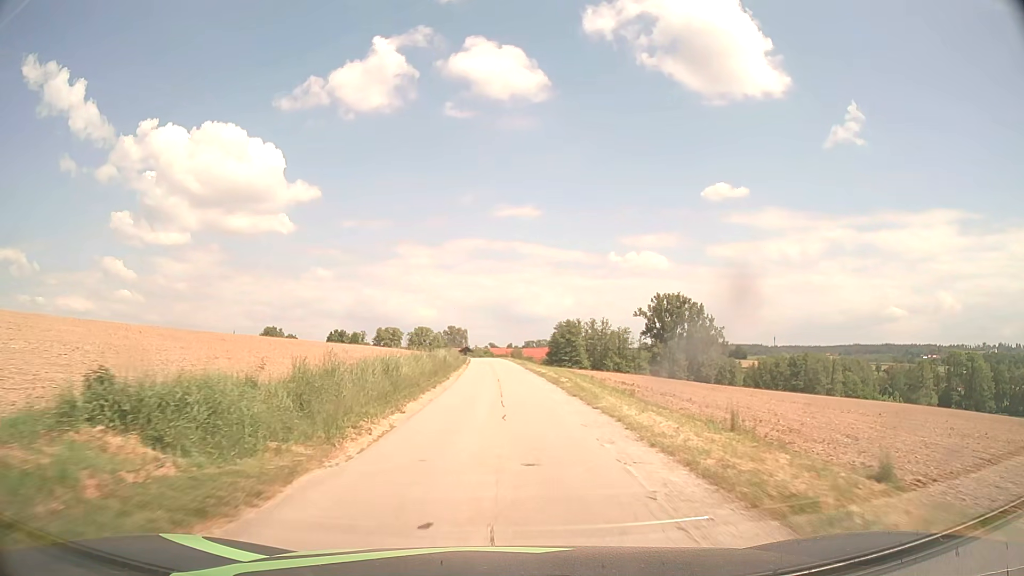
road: unclassified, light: Day
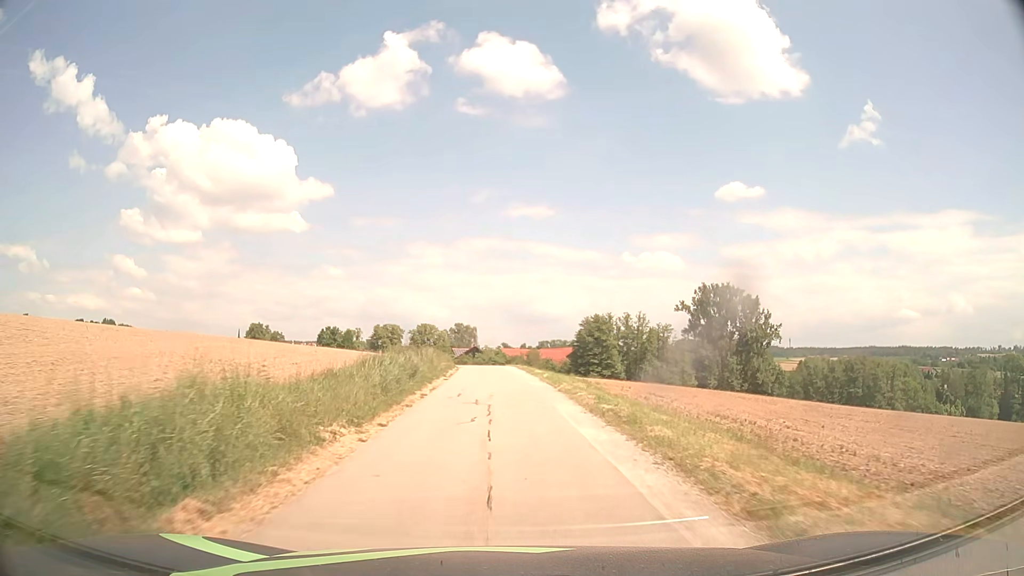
(-0.5, +38.7) m; -1°
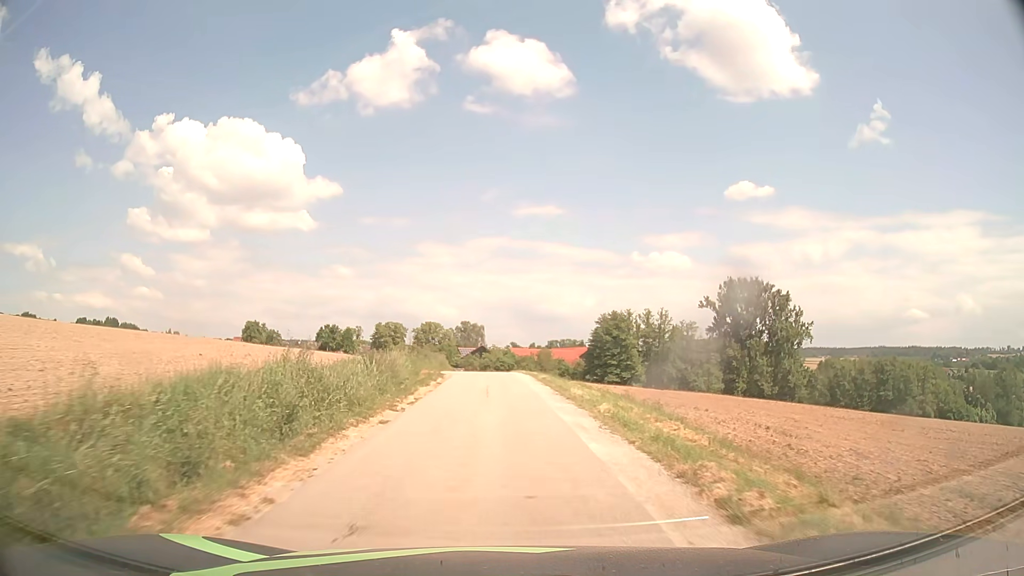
(-0.1, +15.6) m; -1°
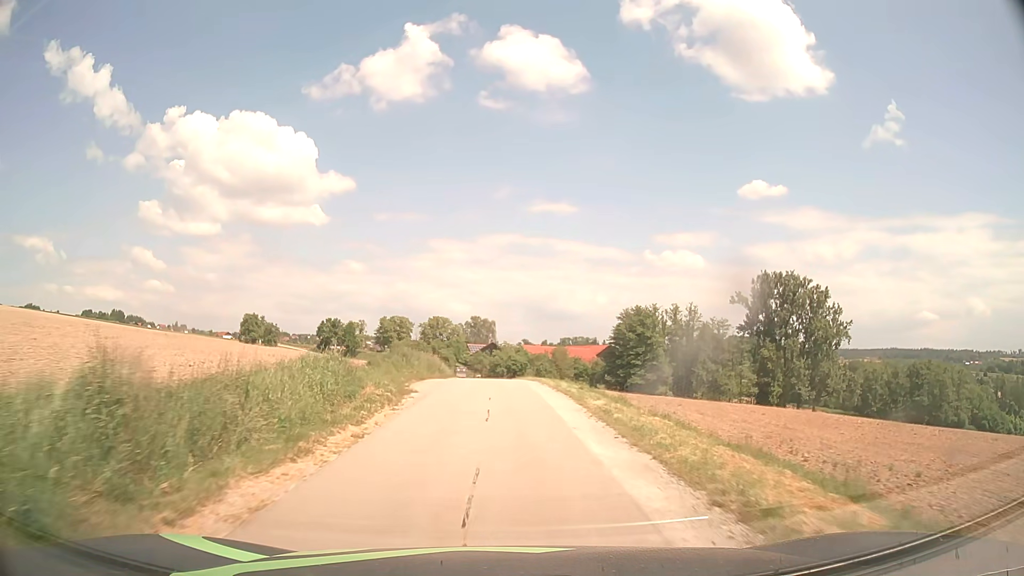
(-0.2, +15.5) m; -1°
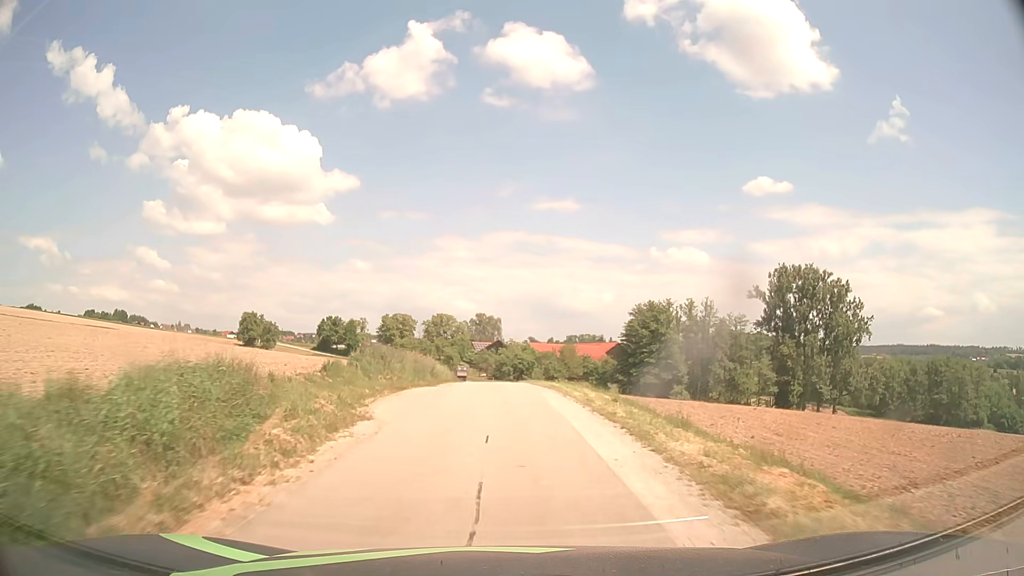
(0.0, +7.7) m; 0°
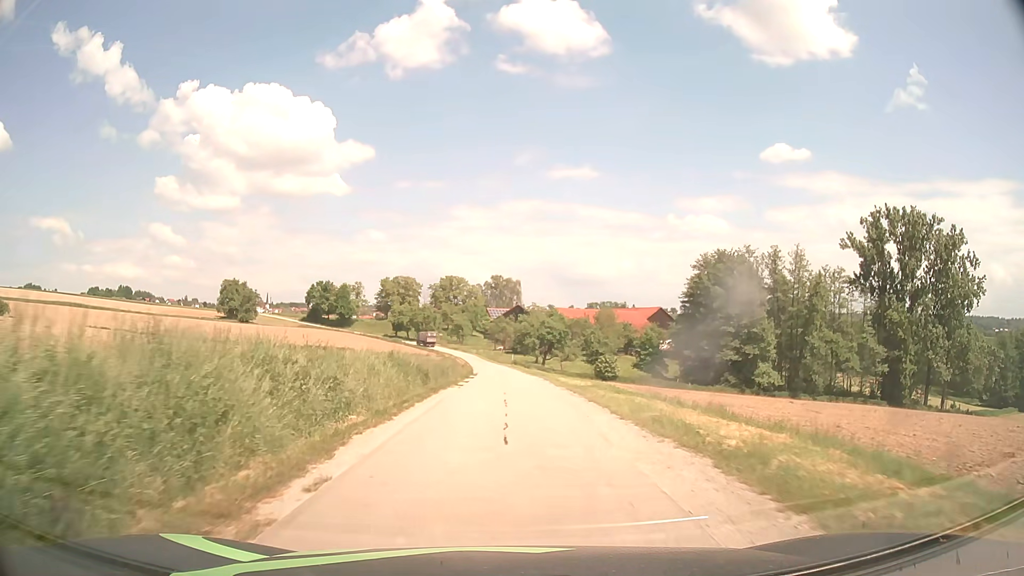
(-0.6, +36.7) m; -2°
(0, +10) (0, +20) (0, +30) (0, +40) (0, +50) (-1, +60) (-1, +70) (-2, +80) (-2, +90) (-3, +100) m
